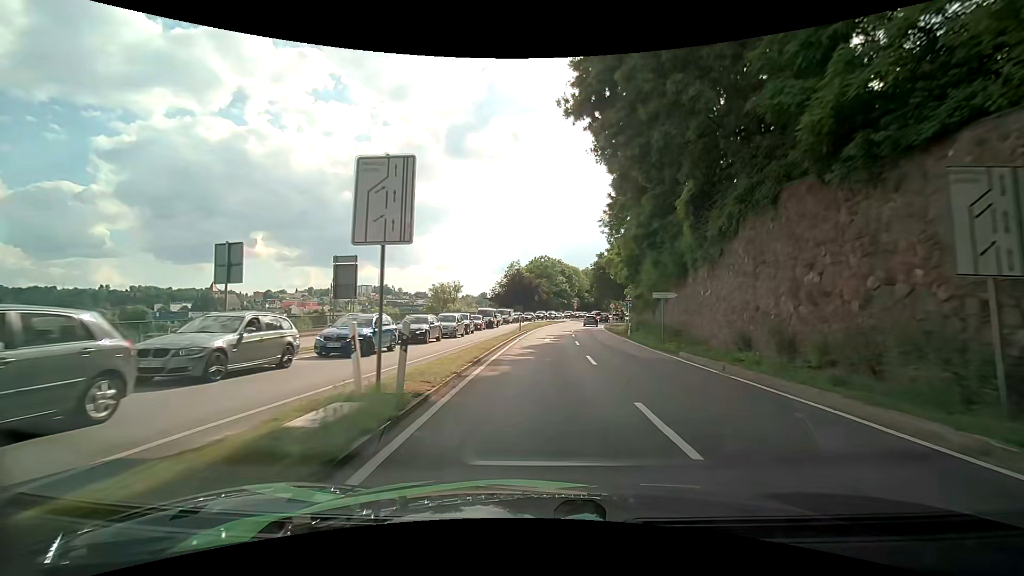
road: primary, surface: asphalt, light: Day
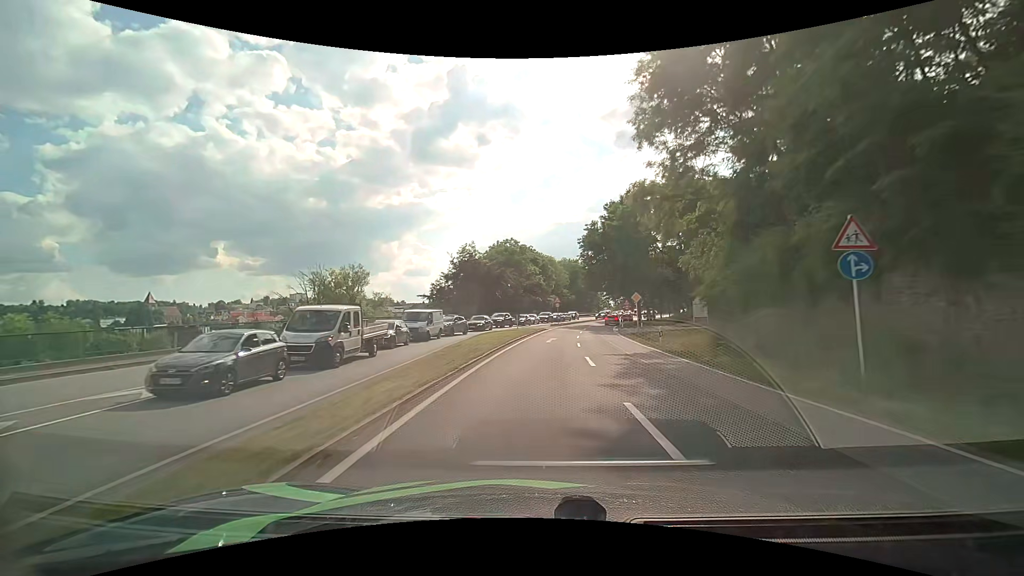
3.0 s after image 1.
(+0.4, +36.3) m; +2°
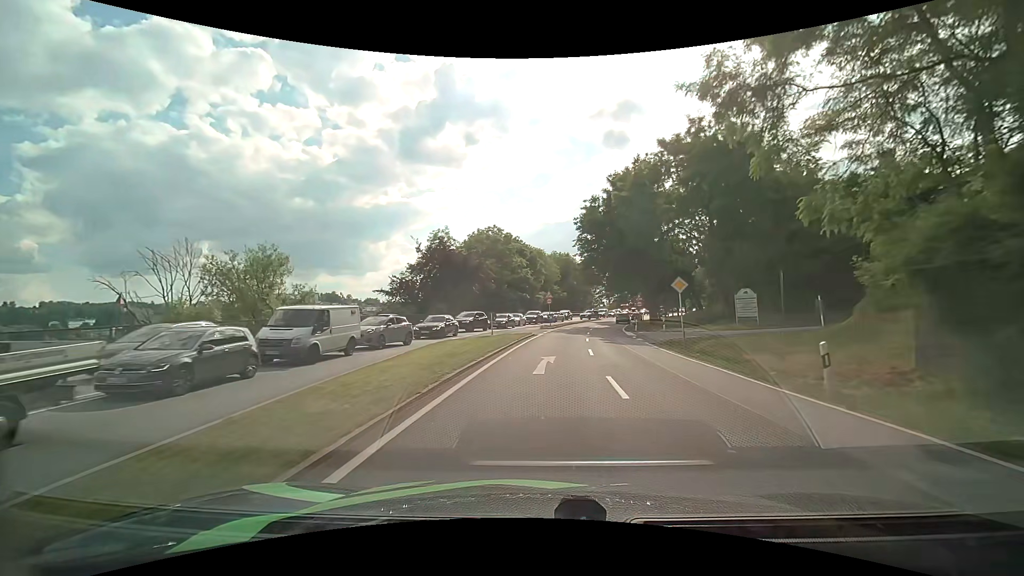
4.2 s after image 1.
(+0.2, +14.6) m; +1°
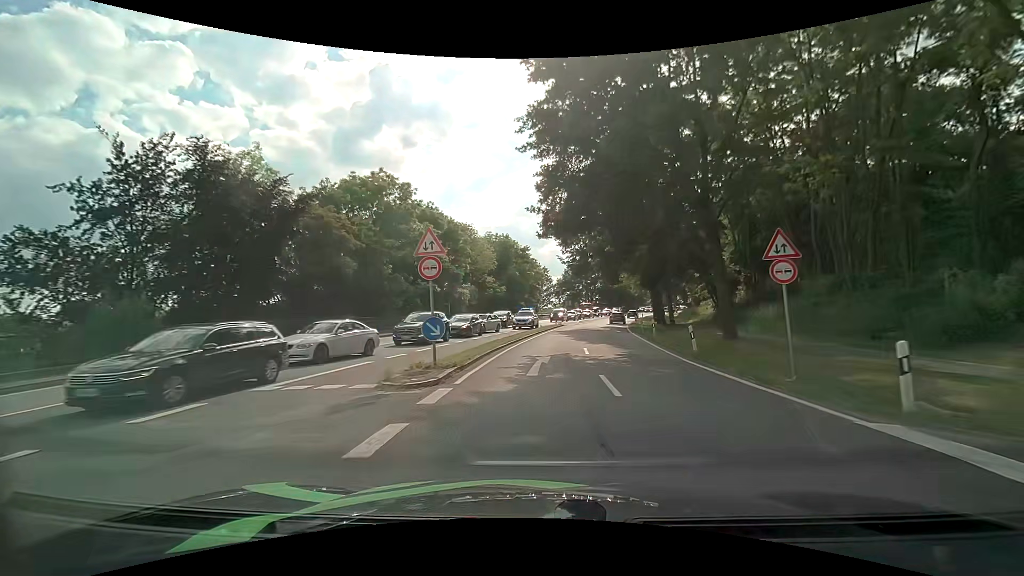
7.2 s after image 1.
(+2.2, +36.3) m; +7°
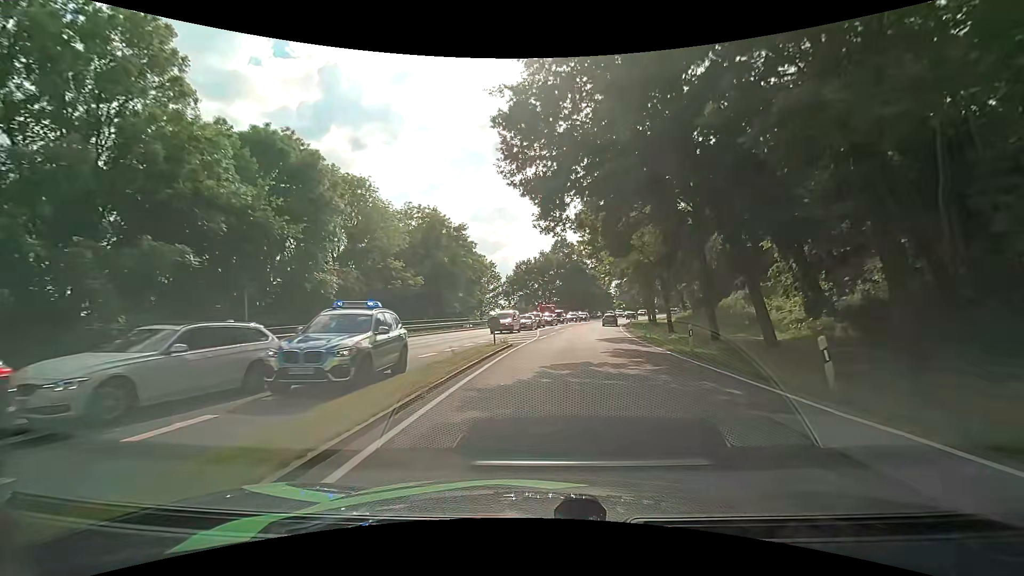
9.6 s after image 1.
(+1.5, +28.9) m; +6°
